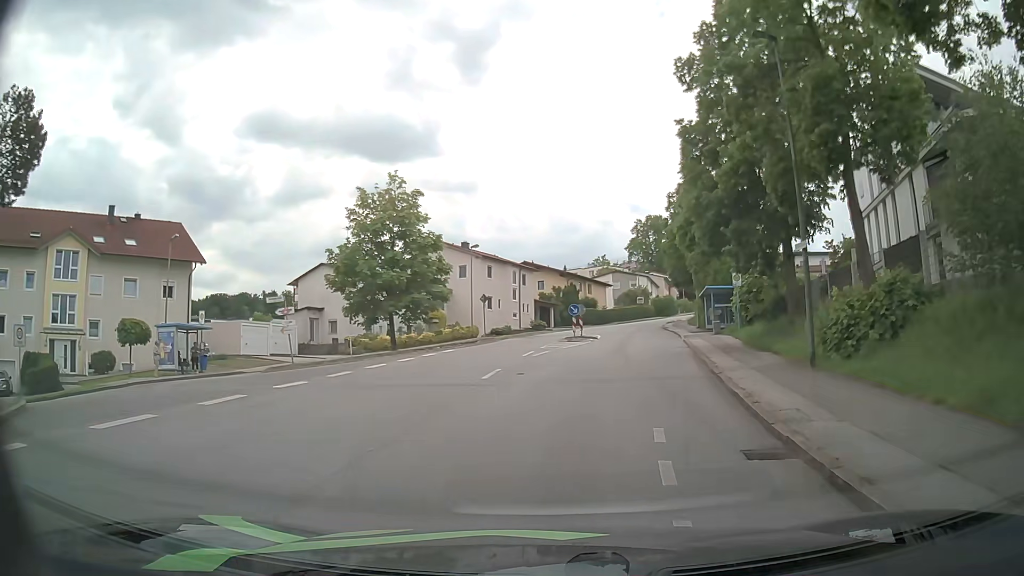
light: Day
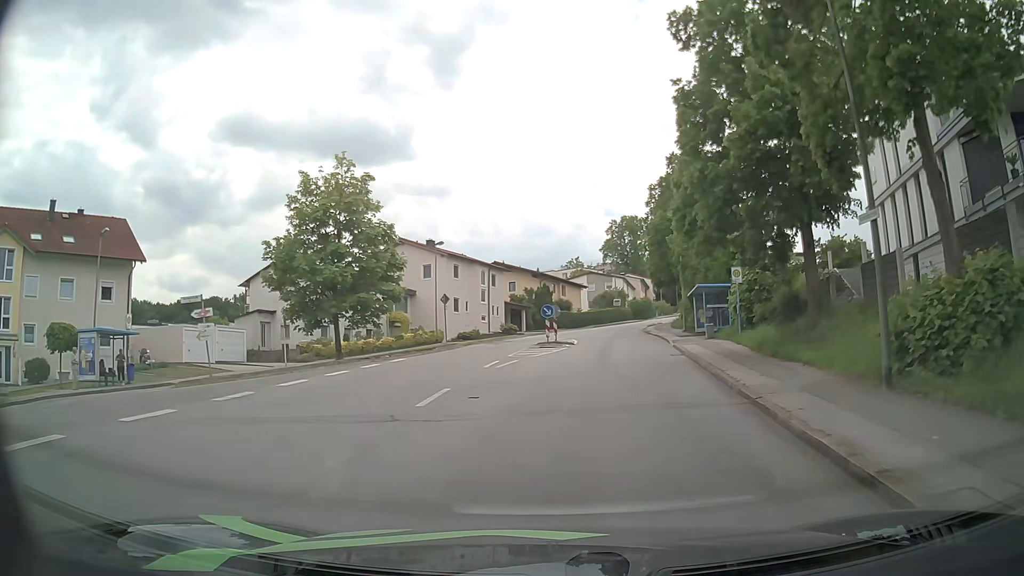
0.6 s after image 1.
(+0.2, +4.7) m; +4°
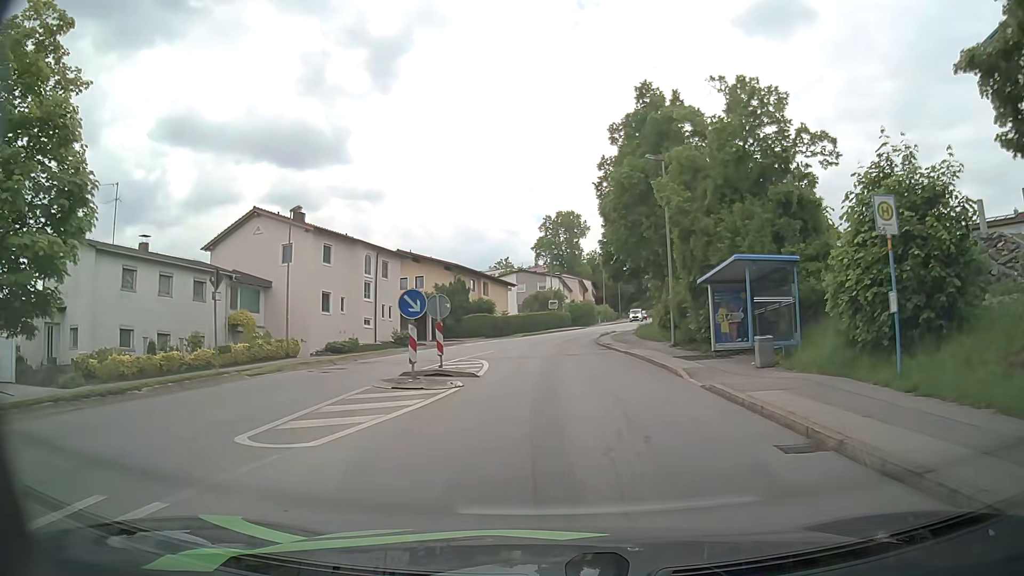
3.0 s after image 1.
(+0.9, +18.1) m; +5°
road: residential
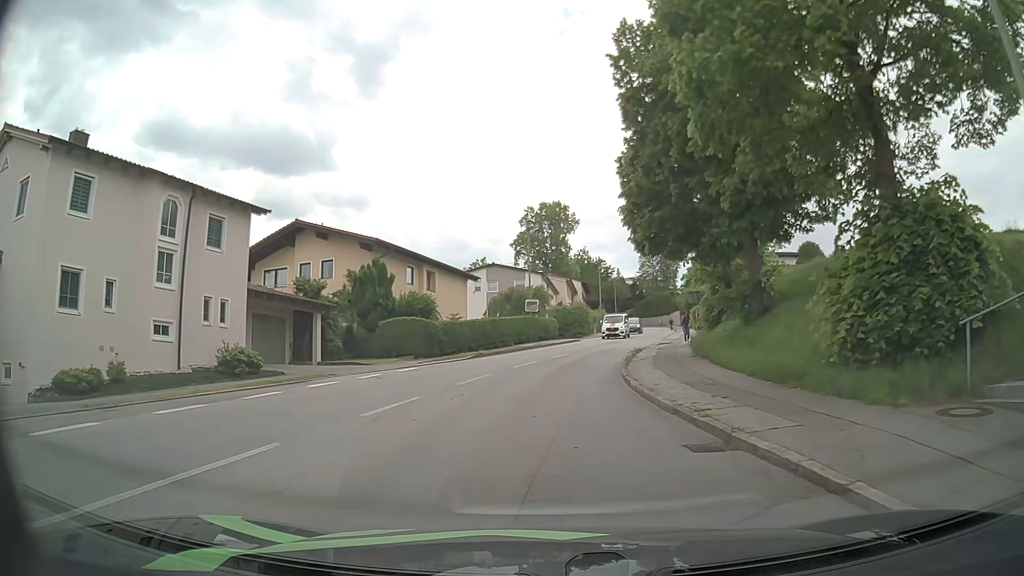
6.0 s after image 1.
(+0.7, +22.9) m; +2°
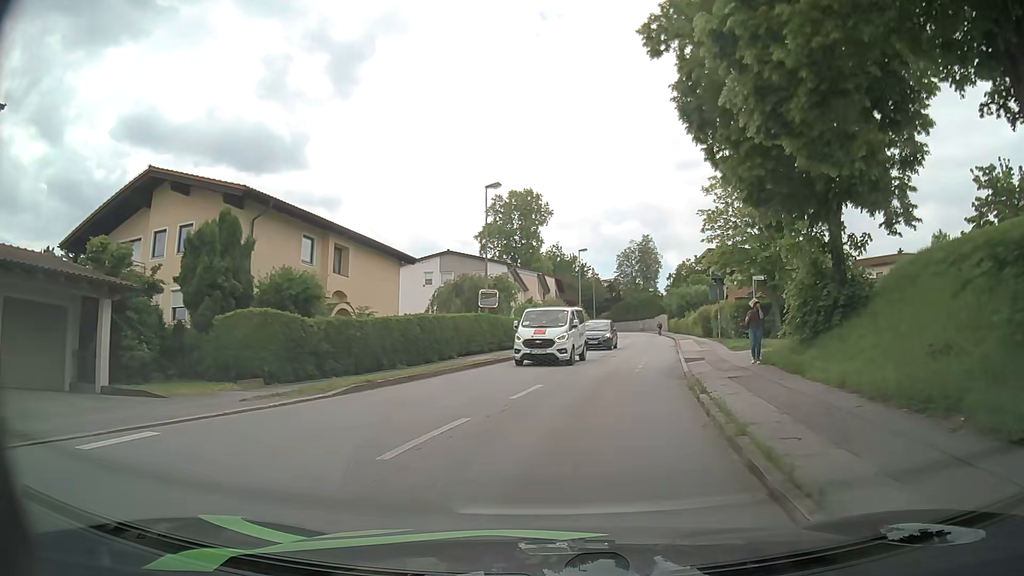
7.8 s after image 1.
(+0.1, +15.0) m; +2°
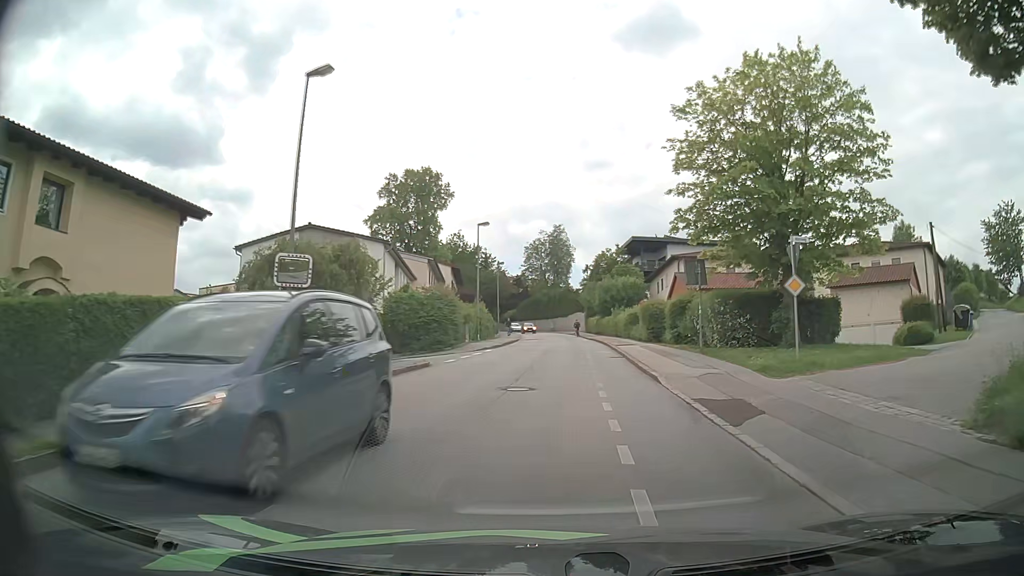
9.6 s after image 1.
(+1.0, +15.2) m; +8°
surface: asphalt
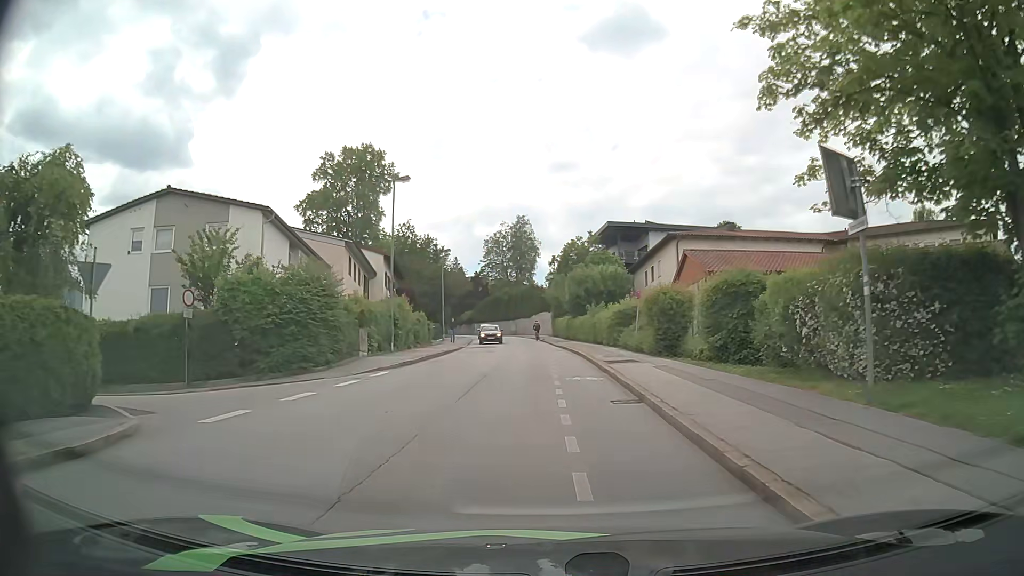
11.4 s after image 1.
(+0.8, +15.2) m; +3°
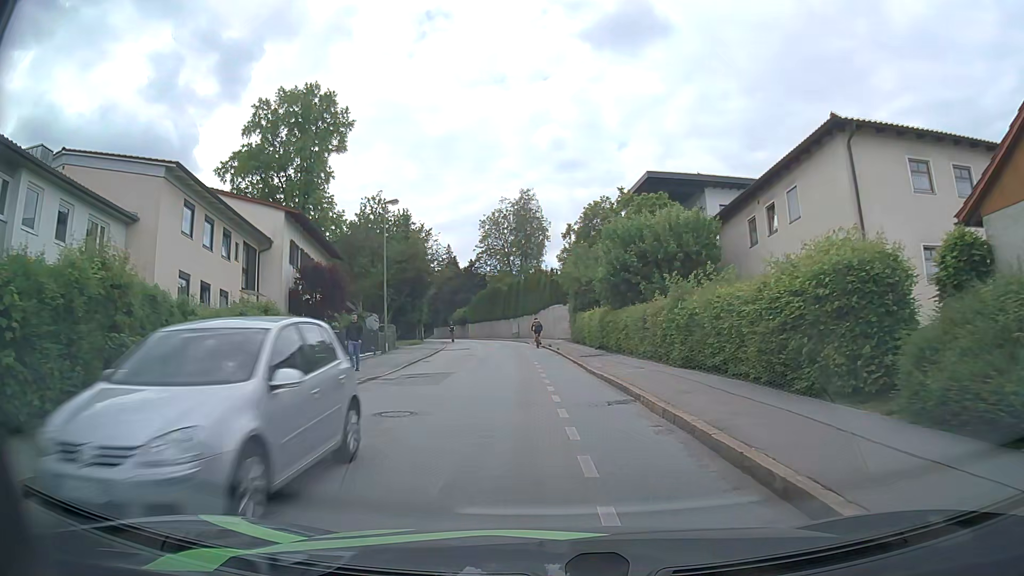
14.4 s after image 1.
(-0.2, +25.2) m; -1°
(0, +10) (-1, +20) (-1, +30) (-2, +40) (-3, +50) (-5, +60) (-8, +69) (-11, +79) (-13, +89) (-15, +98) m
